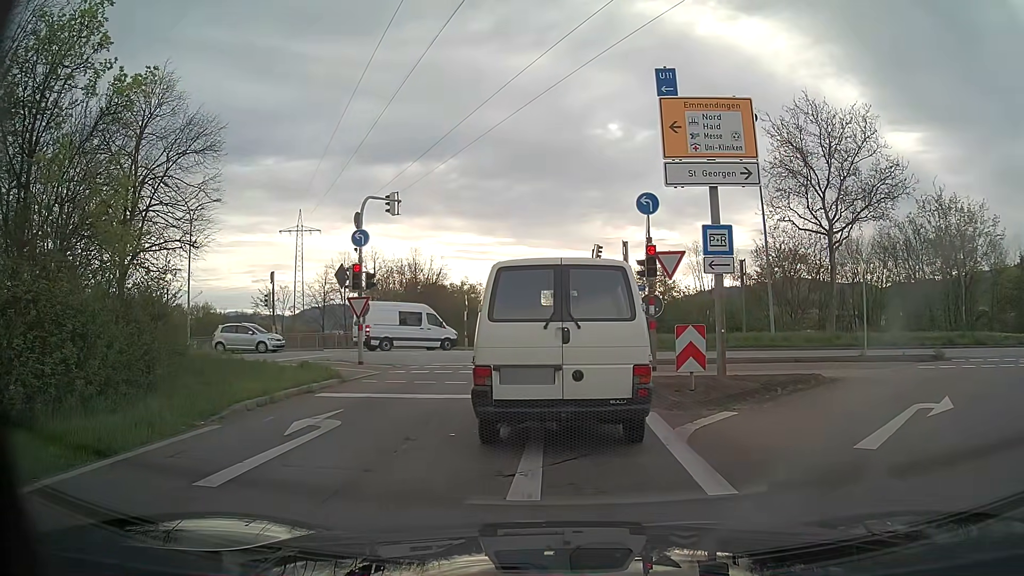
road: trunk_link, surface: asphalt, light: Day
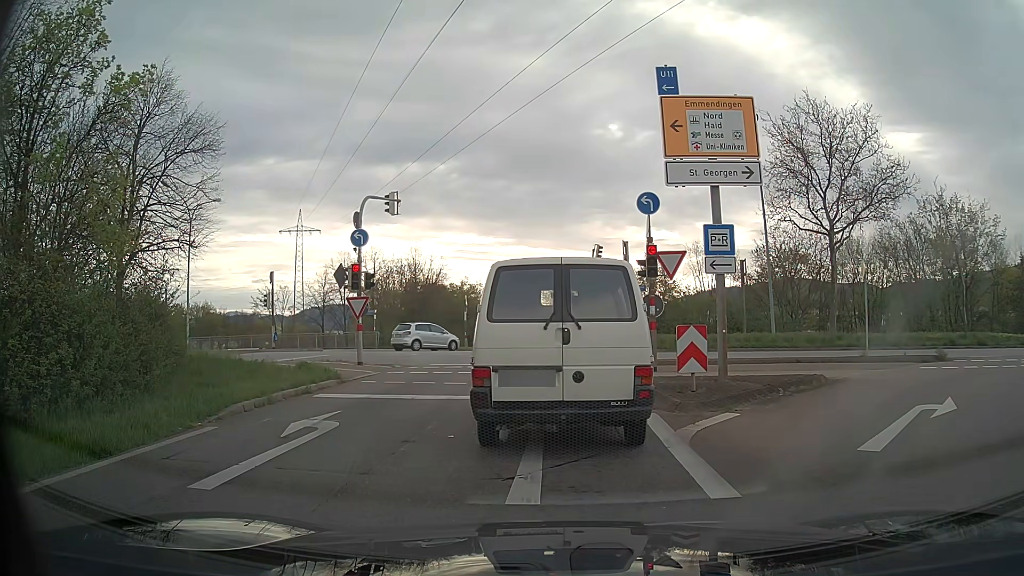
(0.0, +0.2) m; 0°
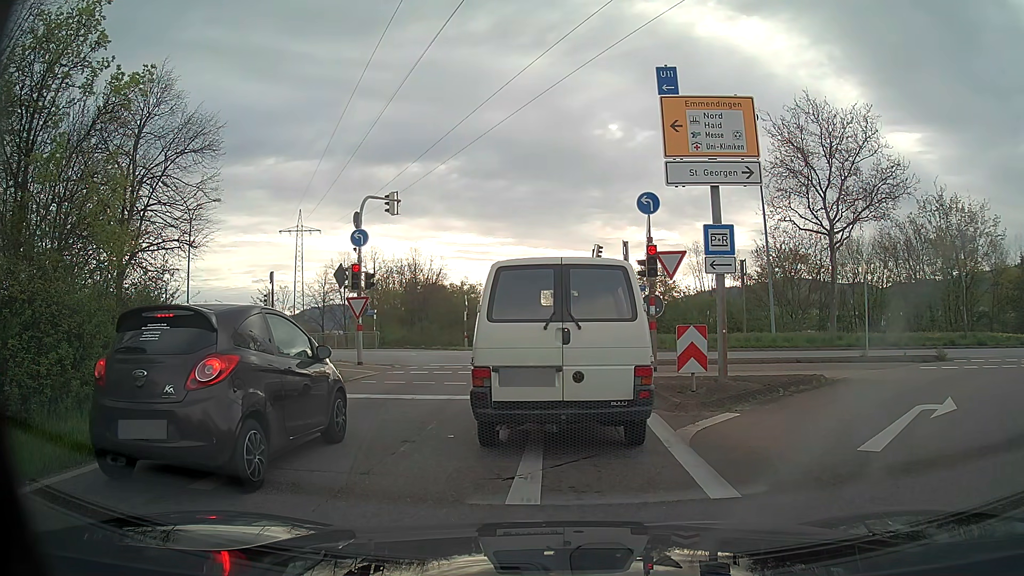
(0.0, 0.0) m; 0°
